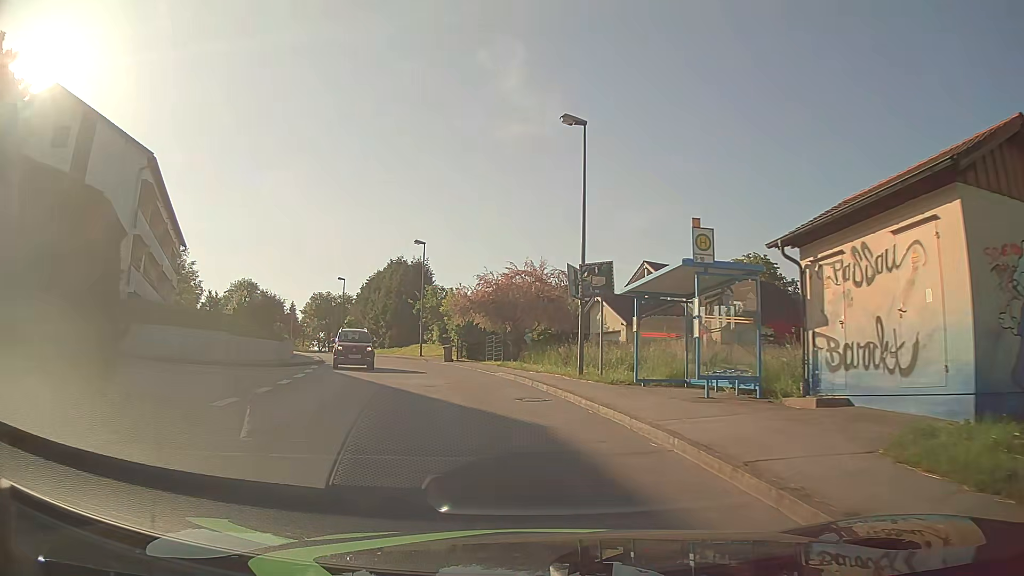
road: unclassified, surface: asphalt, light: Day
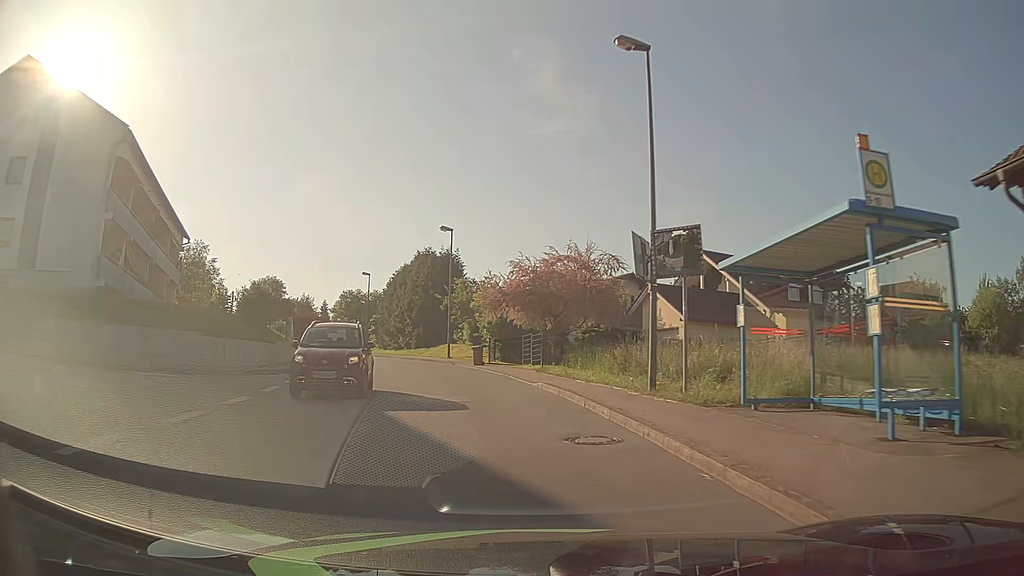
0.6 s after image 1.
(-0.2, +5.8) m; -3°
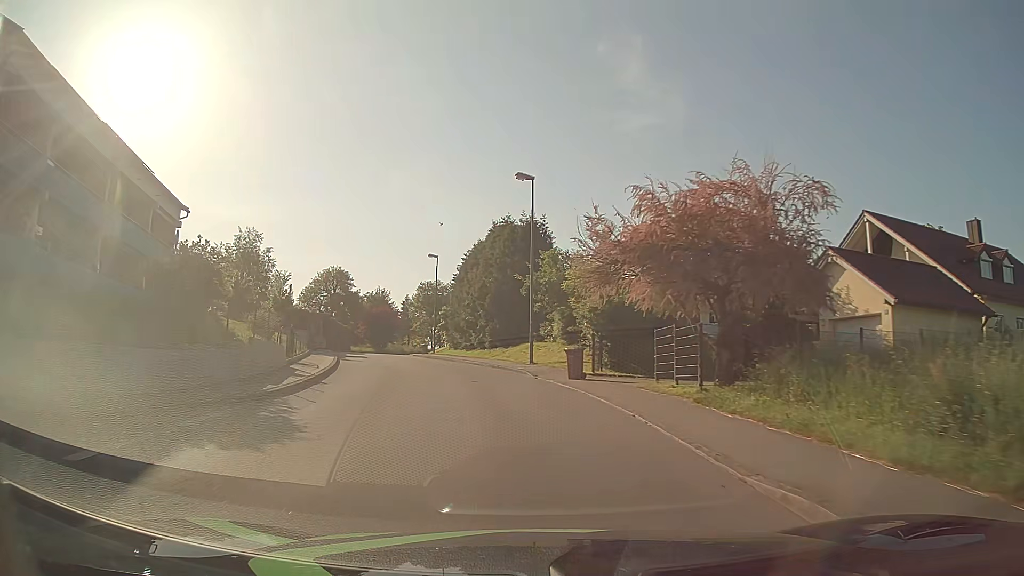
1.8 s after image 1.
(-0.9, +13.1) m; -8°
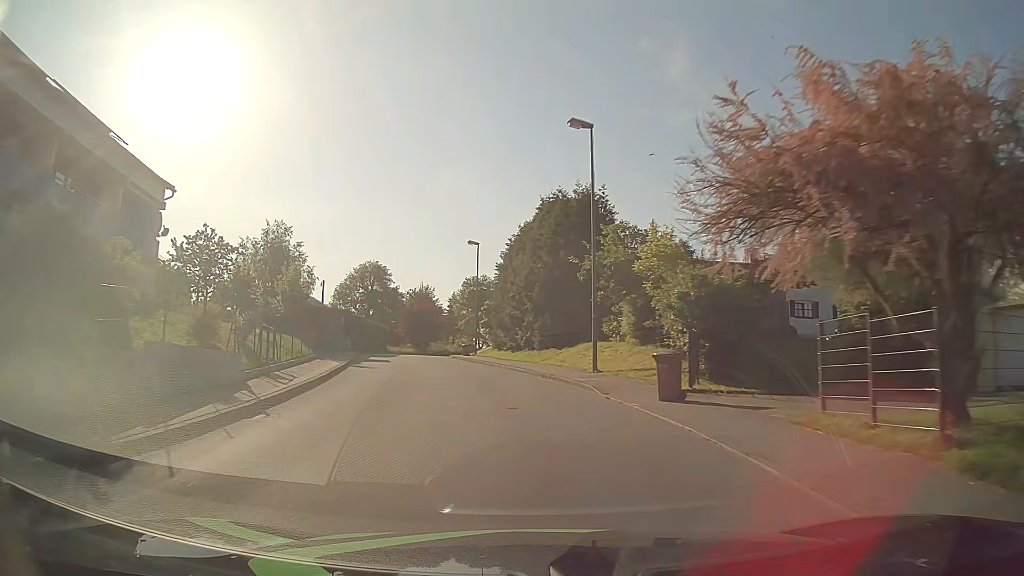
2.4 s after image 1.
(-0.3, +7.2) m; -4°
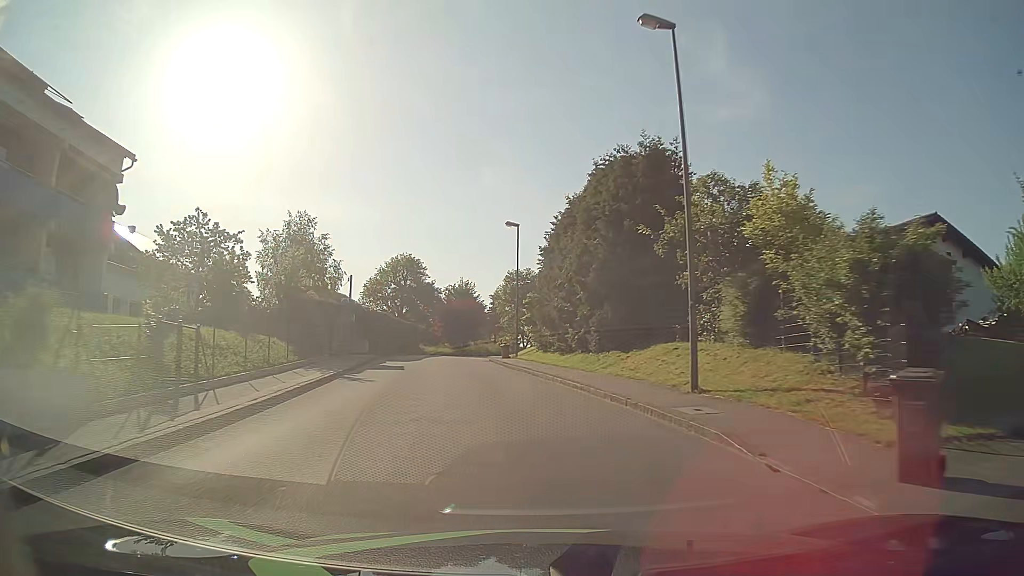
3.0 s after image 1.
(-0.3, +7.5) m; -4°
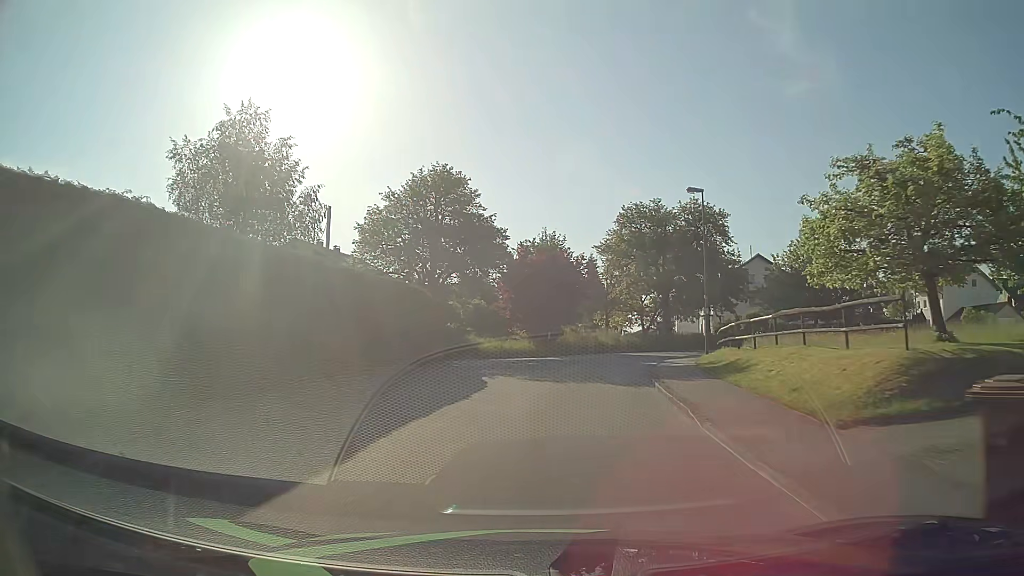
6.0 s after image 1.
(-4.3, +38.3) m; -8°
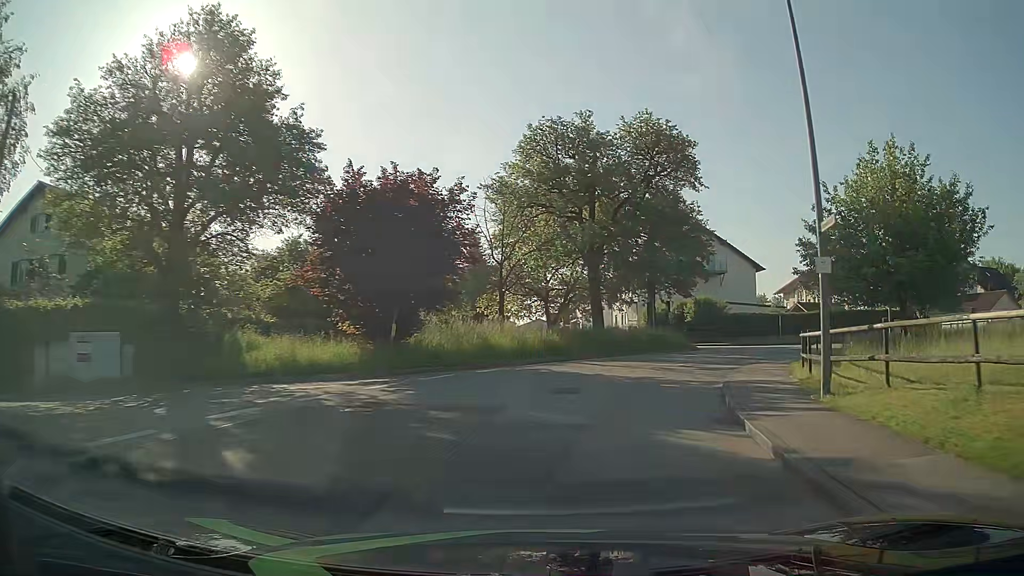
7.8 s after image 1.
(+1.4, +21.2) m; +9°
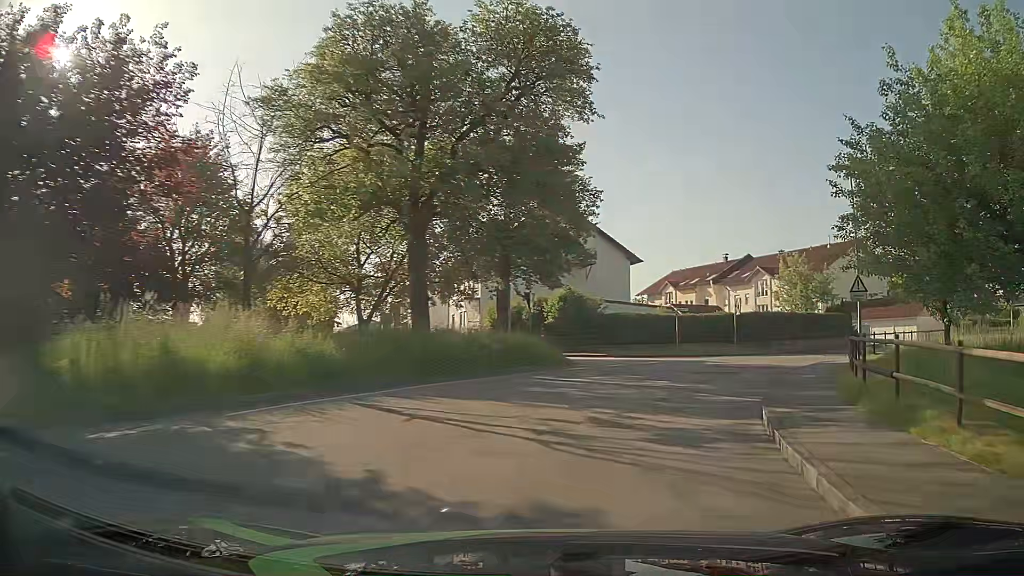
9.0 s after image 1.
(+1.5, +13.1) m; +13°
